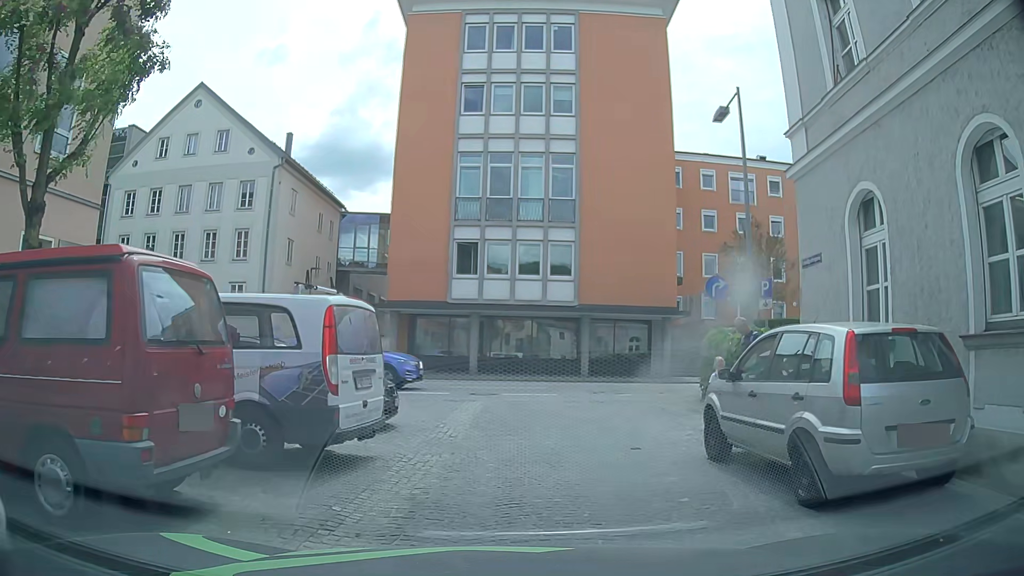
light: Day
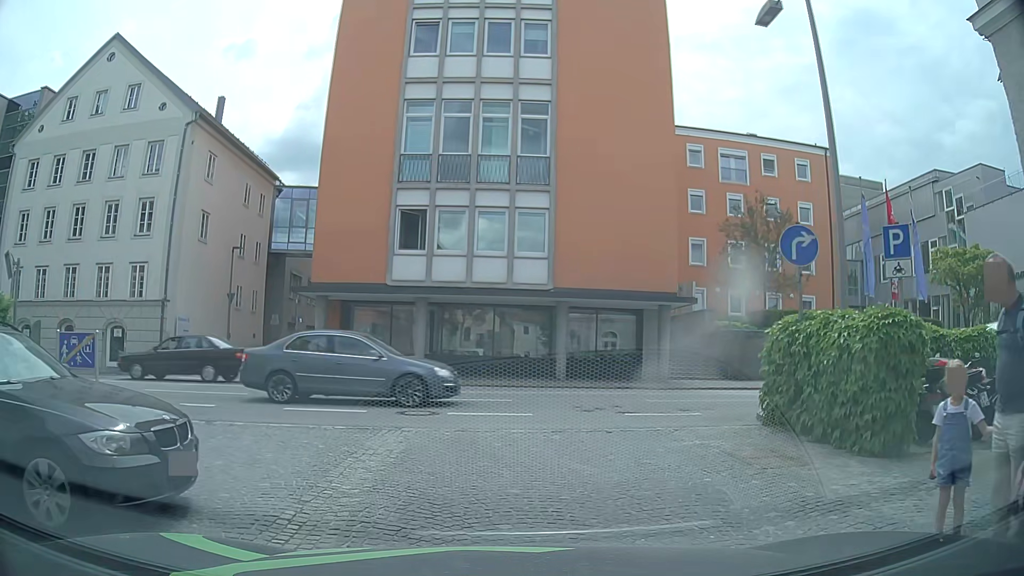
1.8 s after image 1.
(+0.2, +6.5) m; +4°
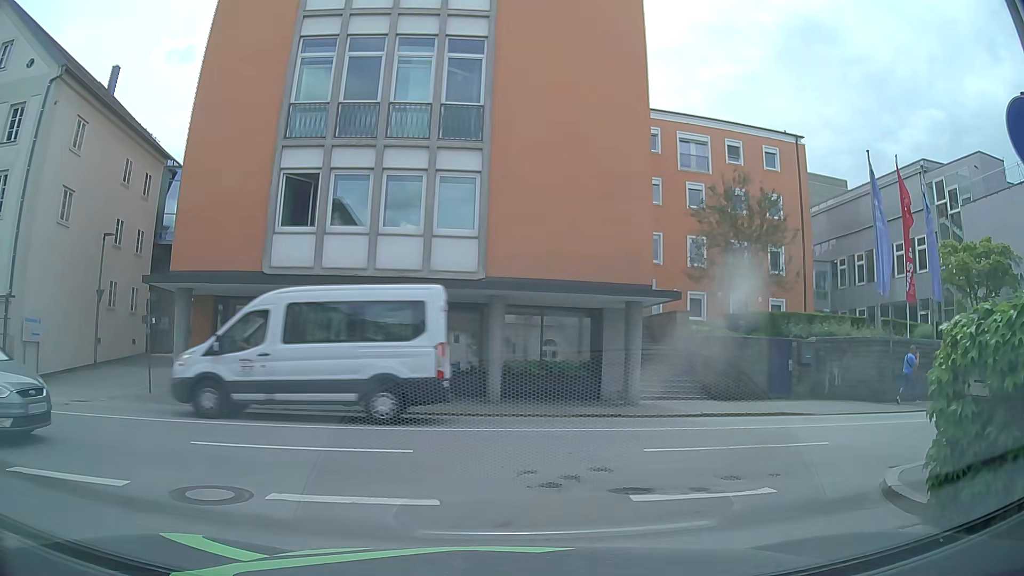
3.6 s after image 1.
(+0.2, +6.2) m; +6°
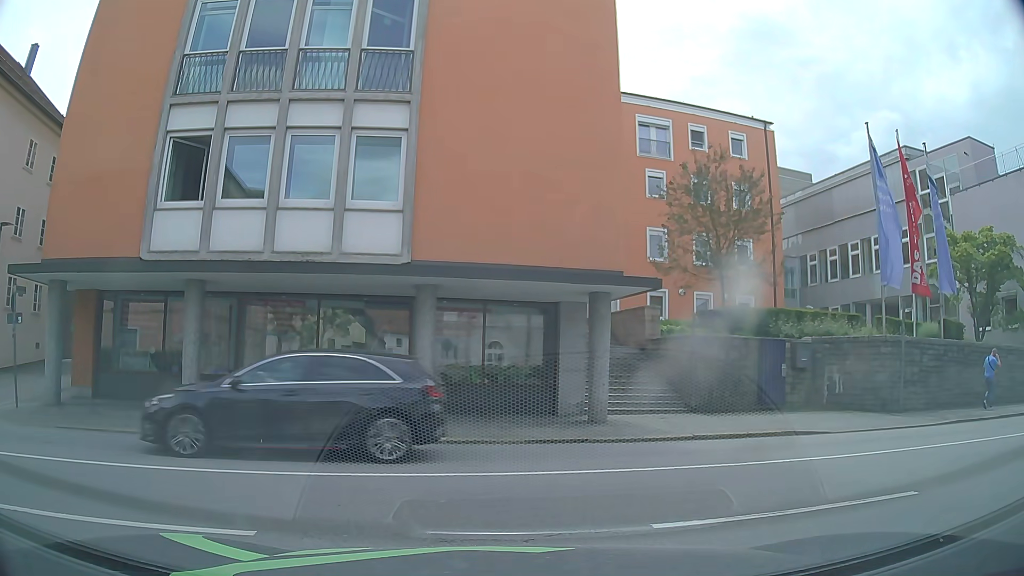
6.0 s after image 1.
(+0.1, +3.5) m; +2°
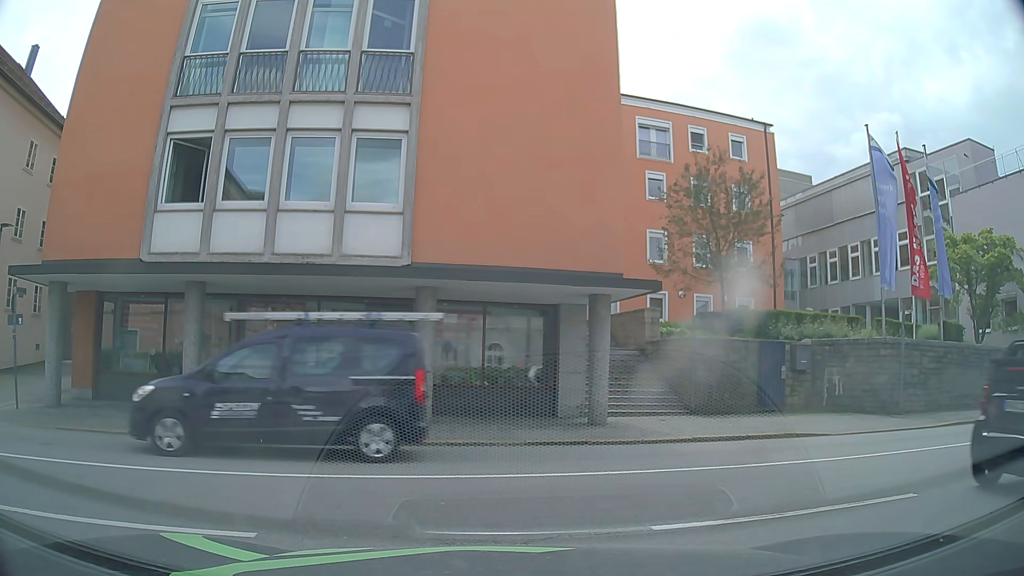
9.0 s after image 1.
(0.0, +0.1) m; 0°
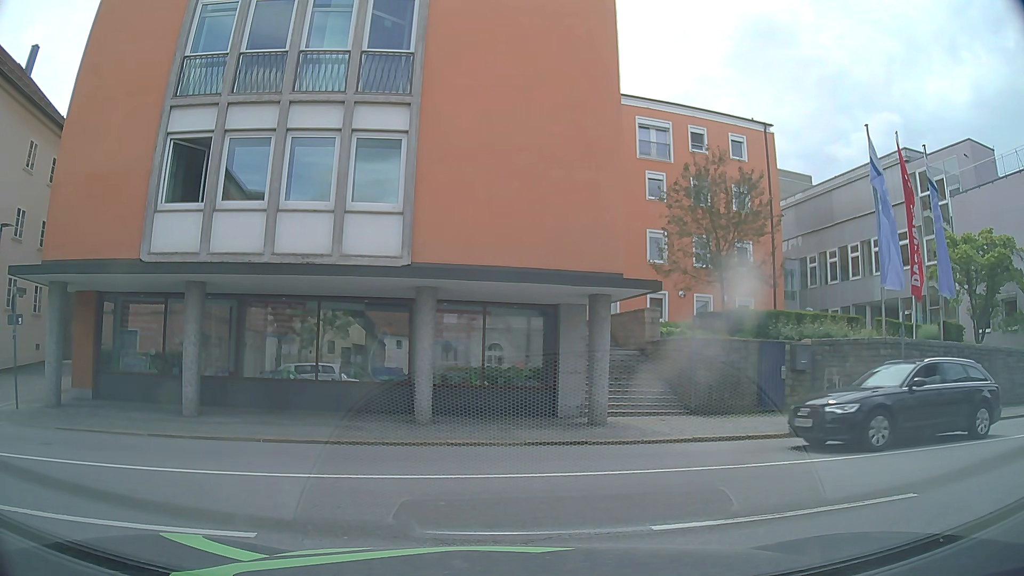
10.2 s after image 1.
(0.0, 0.0) m; 0°
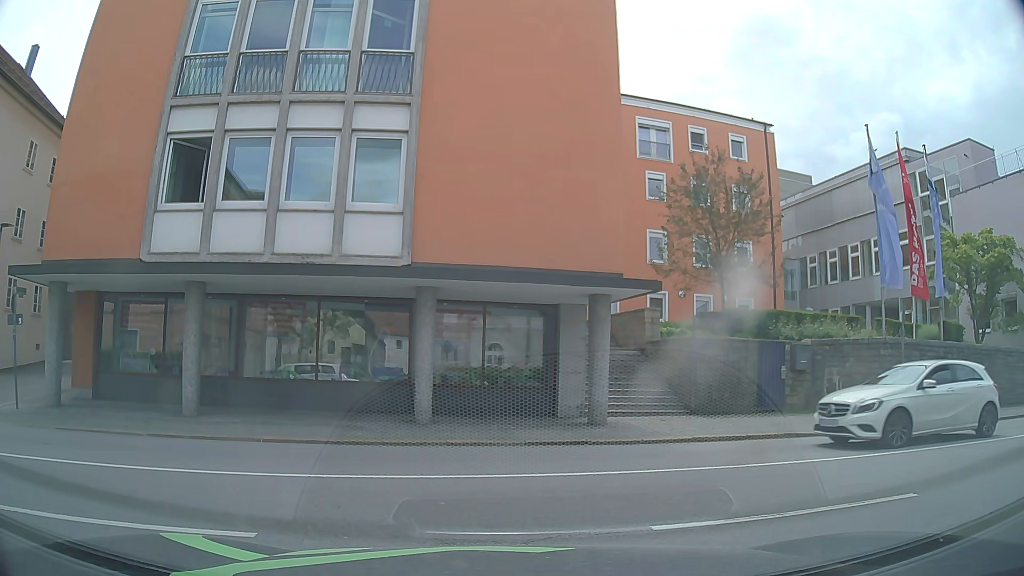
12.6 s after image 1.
(0.0, 0.0) m; 0°
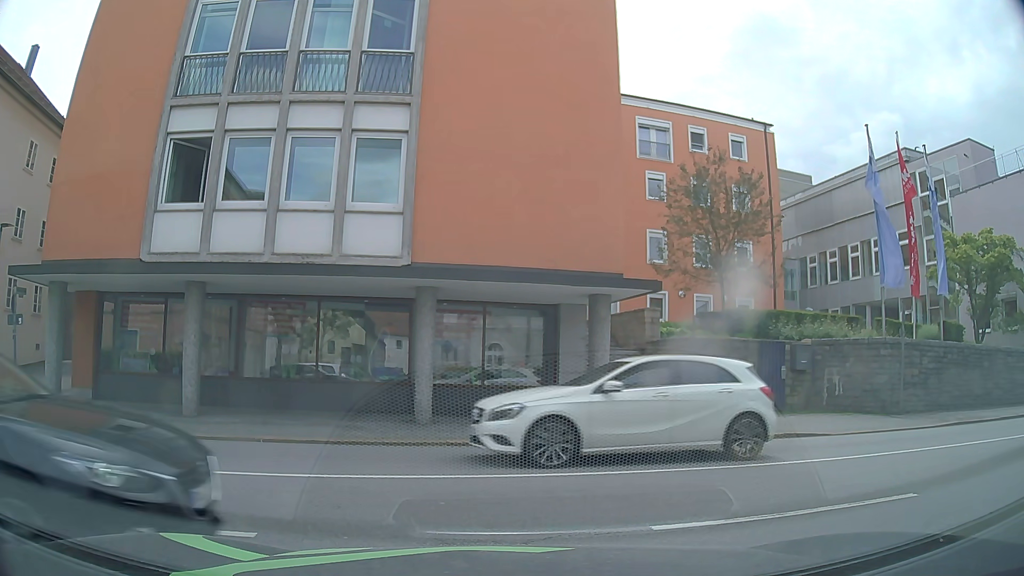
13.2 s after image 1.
(0.0, 0.0) m; 0°
